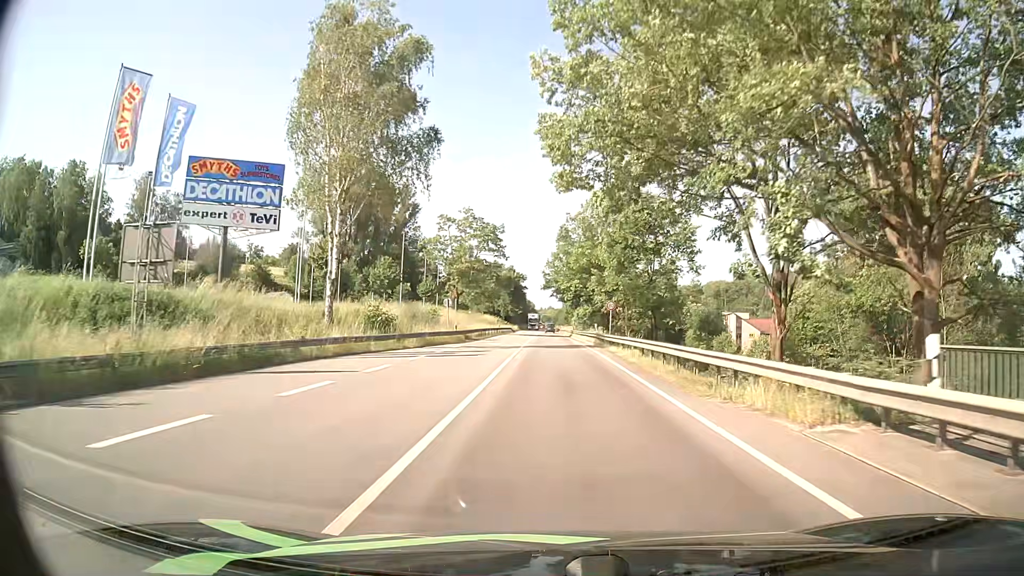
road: primary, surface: asphalt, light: Day
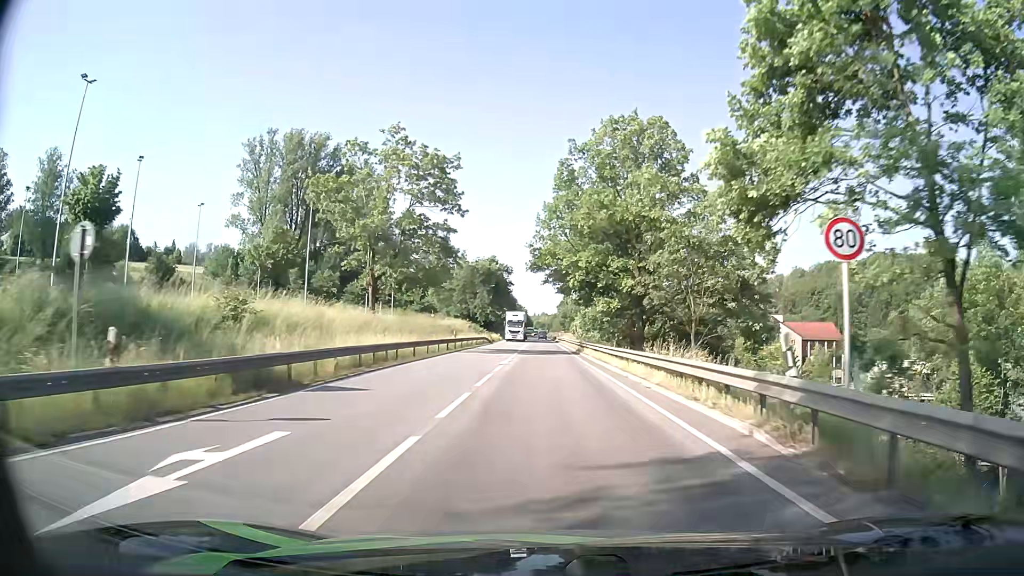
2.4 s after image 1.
(+0.1, +36.2) m; +1°
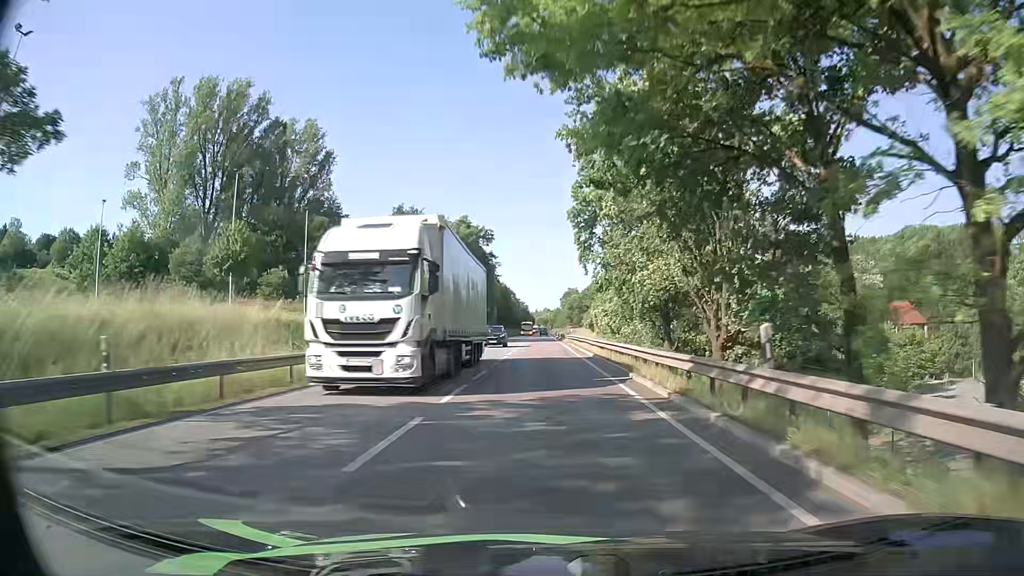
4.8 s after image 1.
(-0.2, +40.2) m; 0°
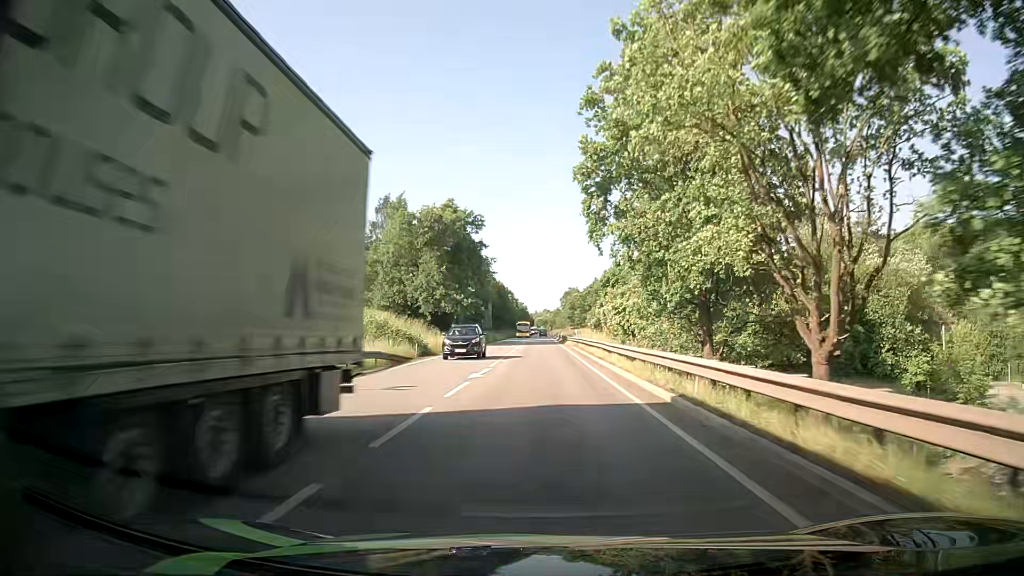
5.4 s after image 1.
(-0.1, +10.7) m; -1°
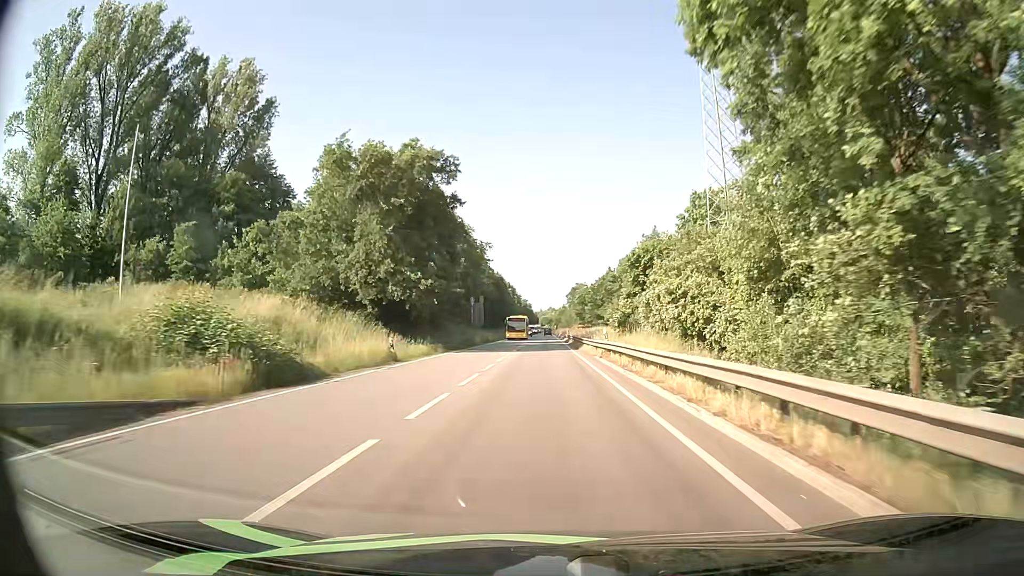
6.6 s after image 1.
(0.0, +21.9) m; 0°
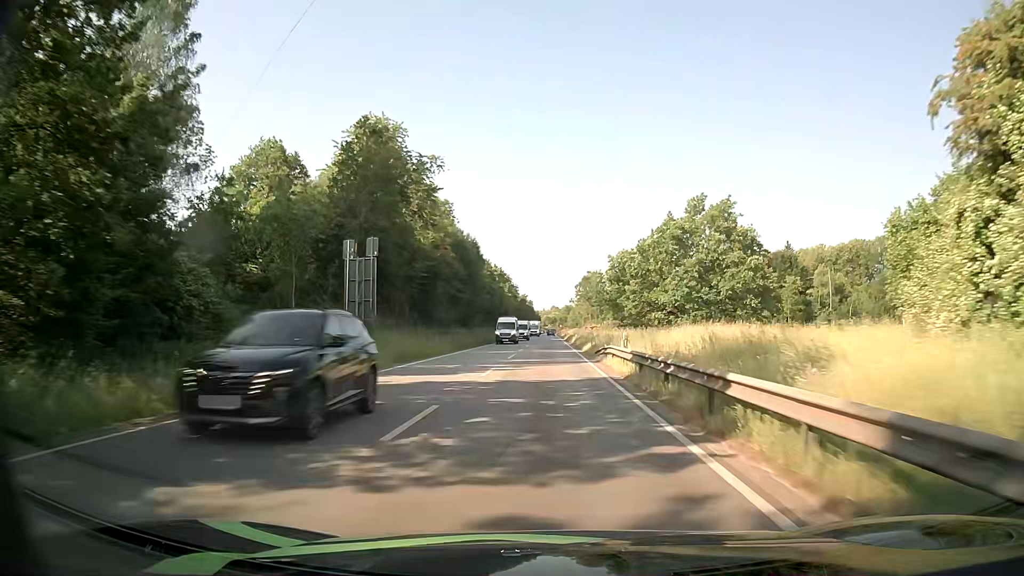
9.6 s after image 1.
(-0.2, +58.3) m; 0°
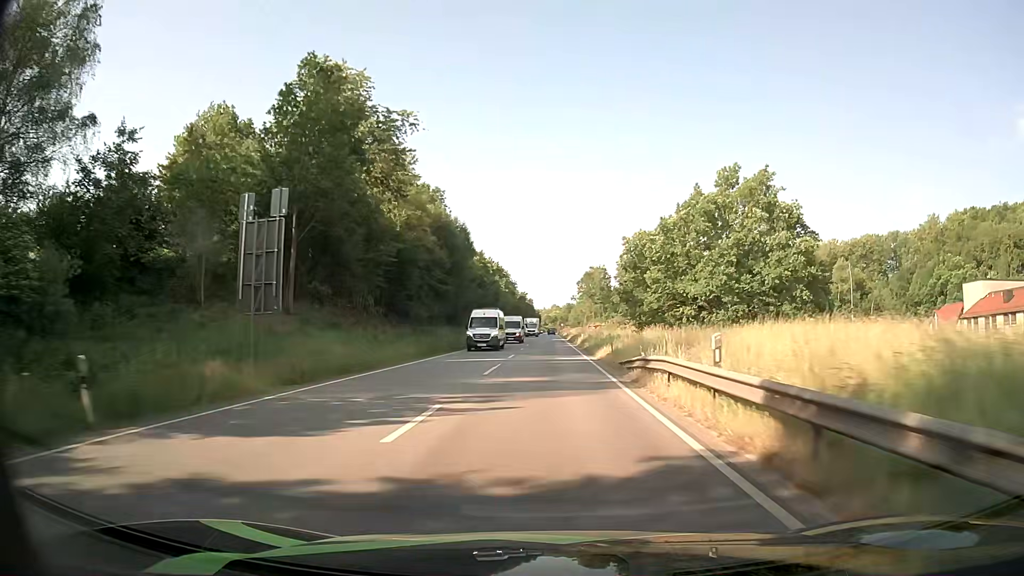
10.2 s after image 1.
(-0.1, +12.2) m; -1°
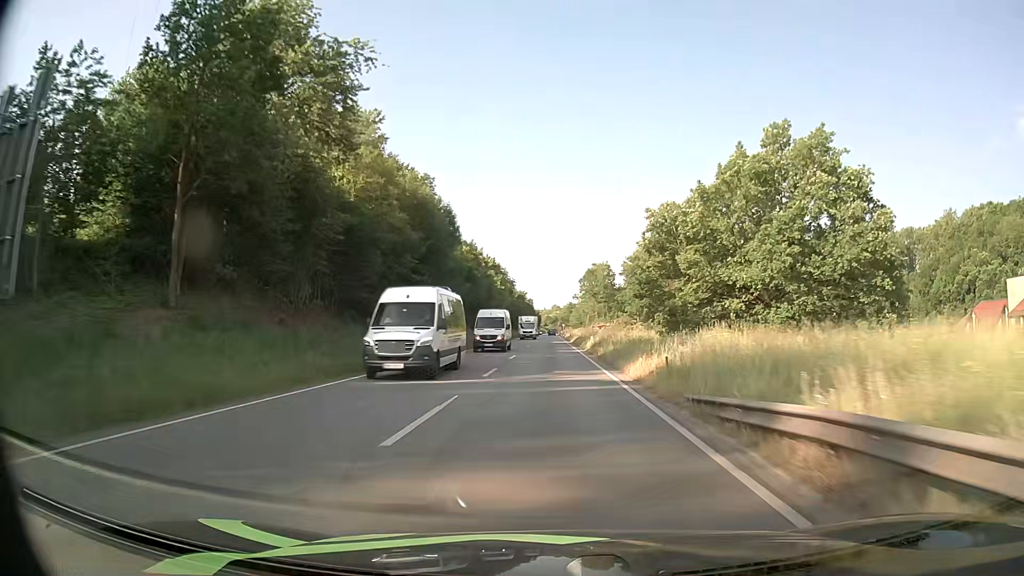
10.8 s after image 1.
(0.0, +12.4) m; 0°
